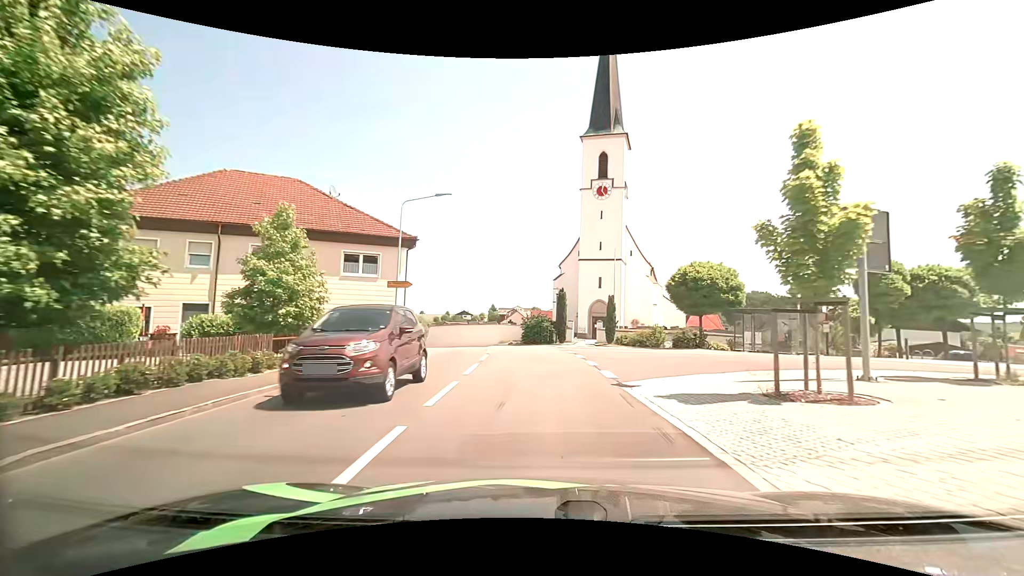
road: secondary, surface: asphalt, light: Day
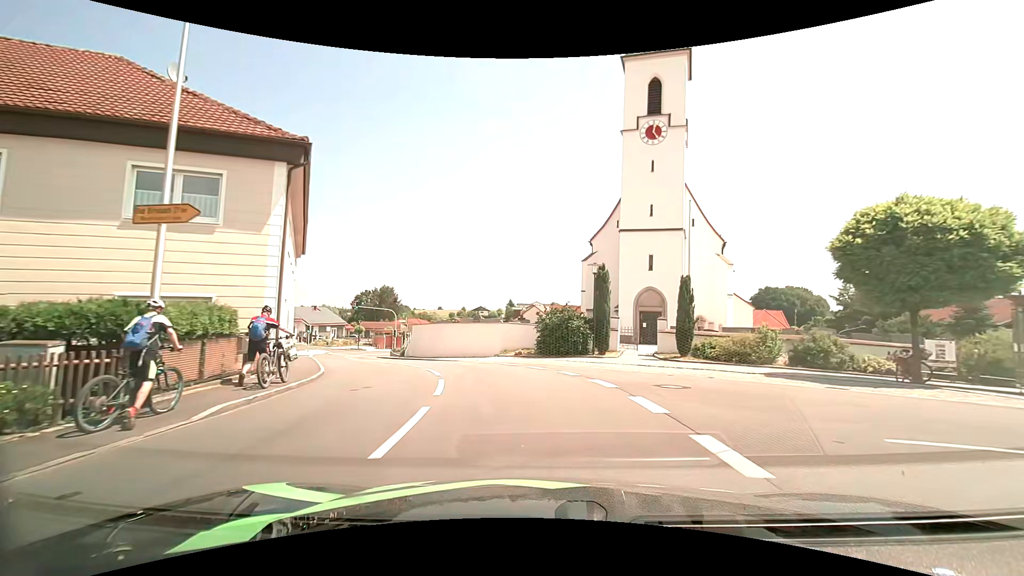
(0.0, +16.3) m; -1°
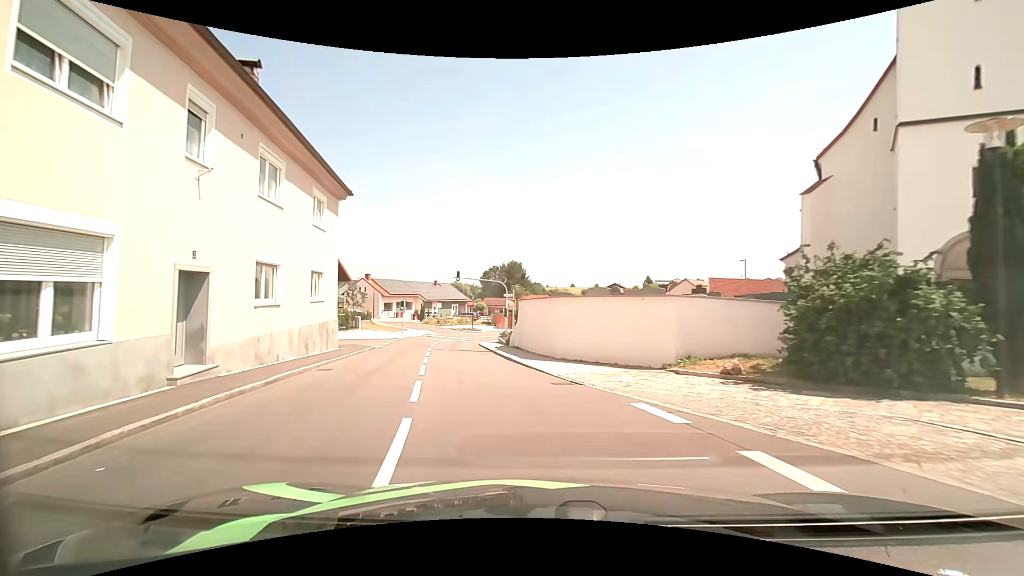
(-1.6, +15.0) m; -15°
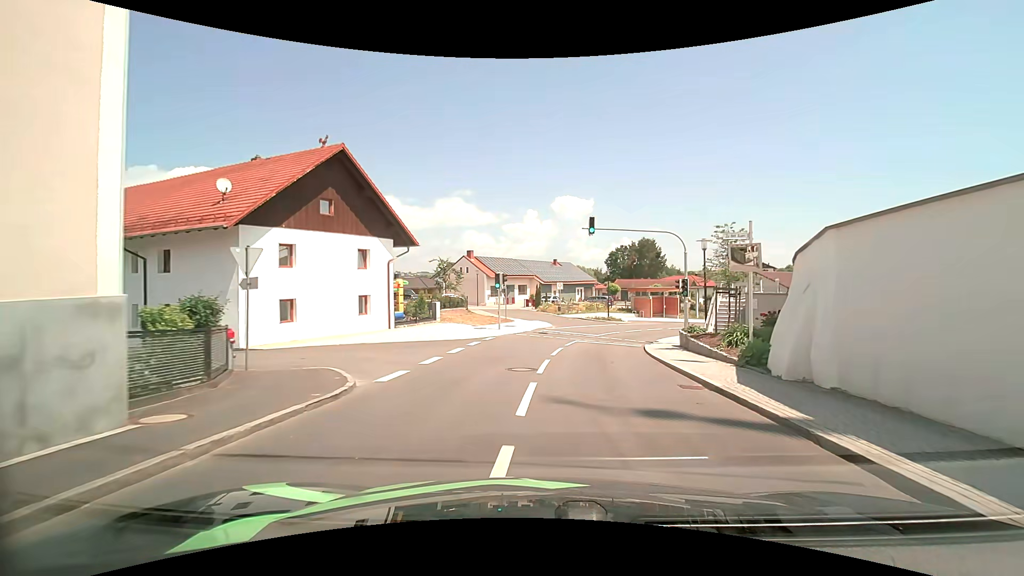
(-3.6, +20.0) m; -14°
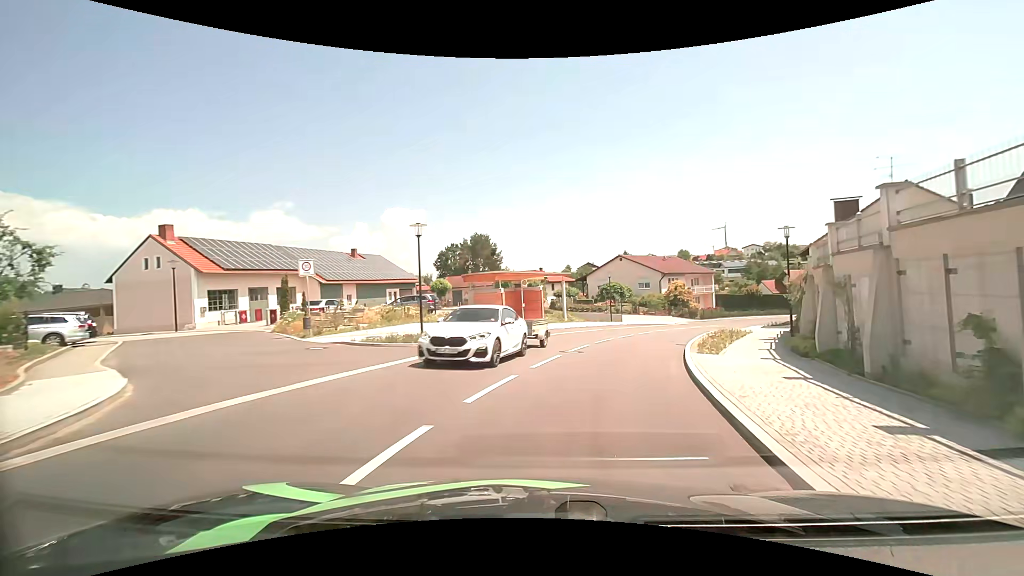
(+3.5, +27.4) m; +18°
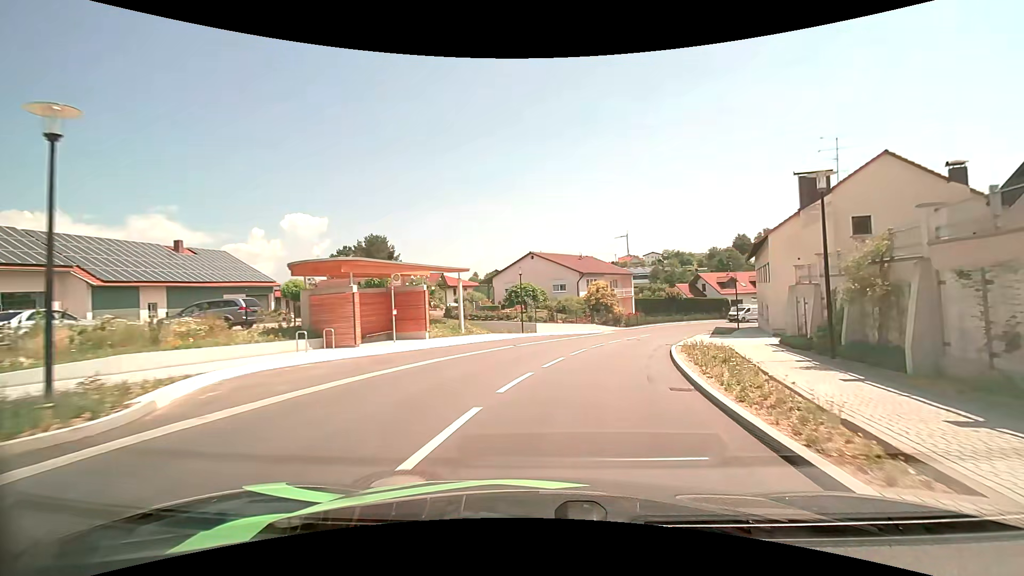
(+1.1, +11.9) m; +11°
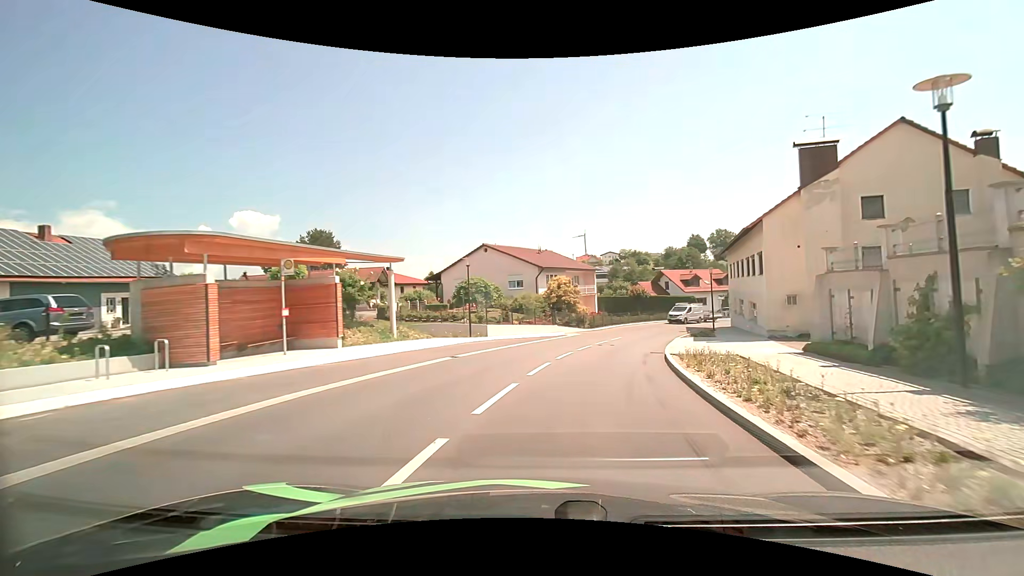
(+0.2, +6.3) m; +4°
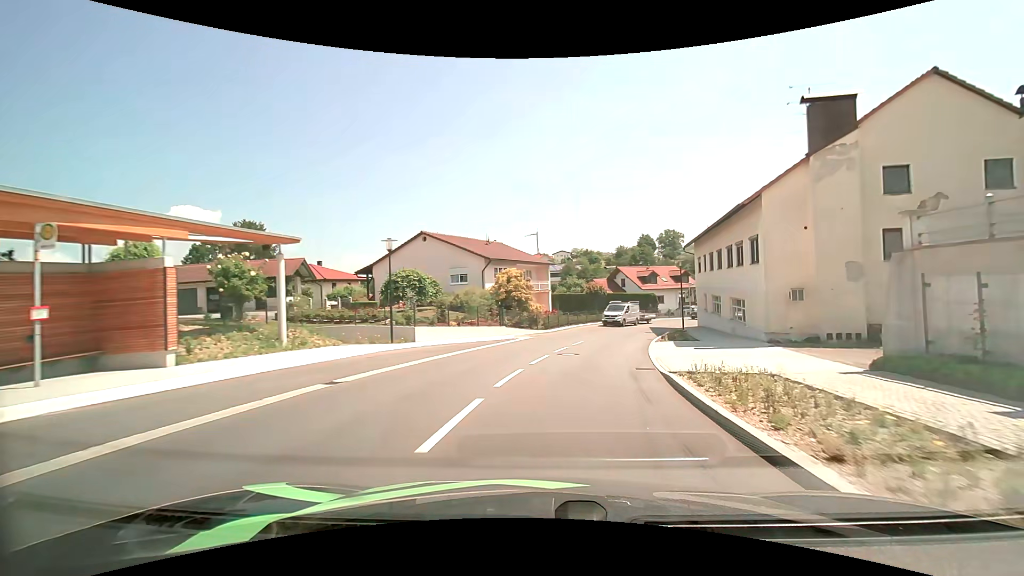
(+0.3, +6.4) m; +5°
(+1, +10) (+2, +20) (+5, +30) (+8, +39) (+12, +48) (+19, +56) (+27, +62) (+35, +66) (+44, +71) (+53, +76) m
